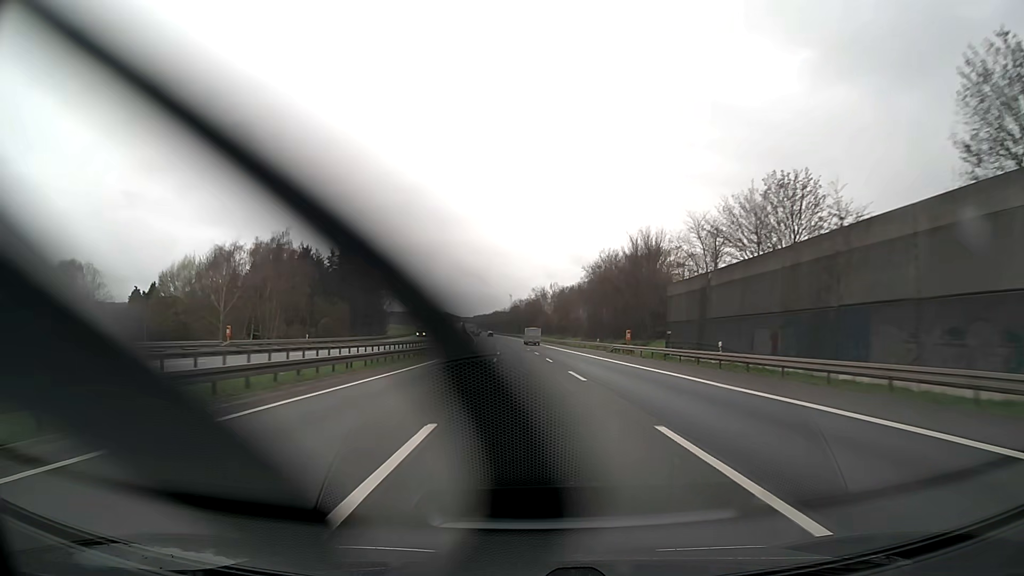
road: motorway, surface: asphalt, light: Day
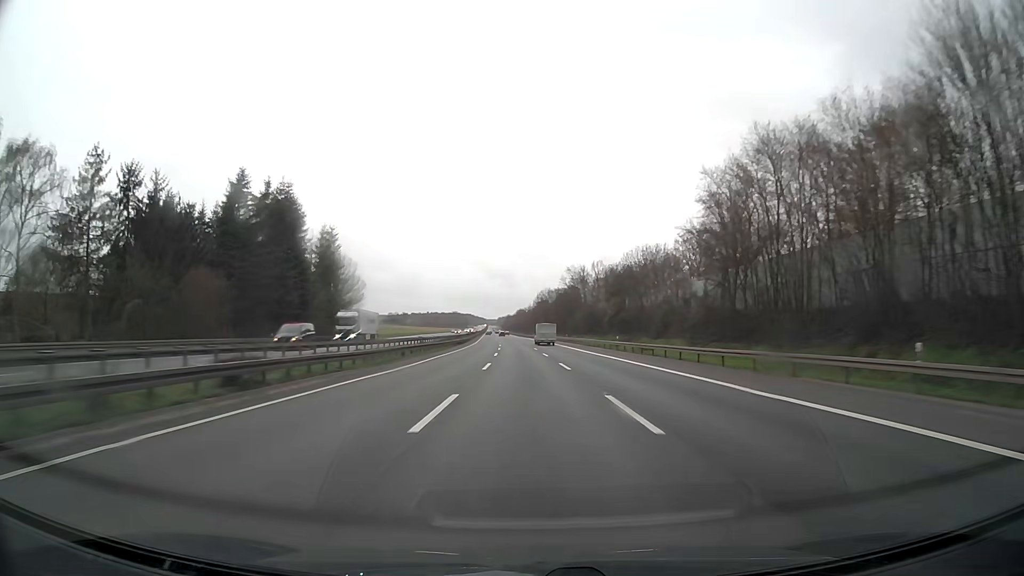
(-1.3, +66.8) m; -2°
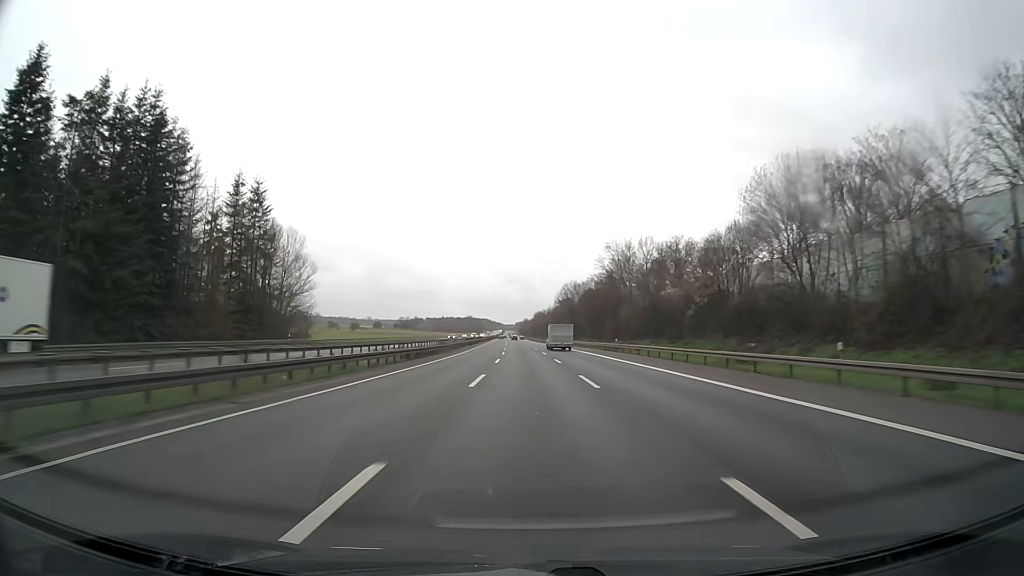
(-0.5, +44.5) m; -1°
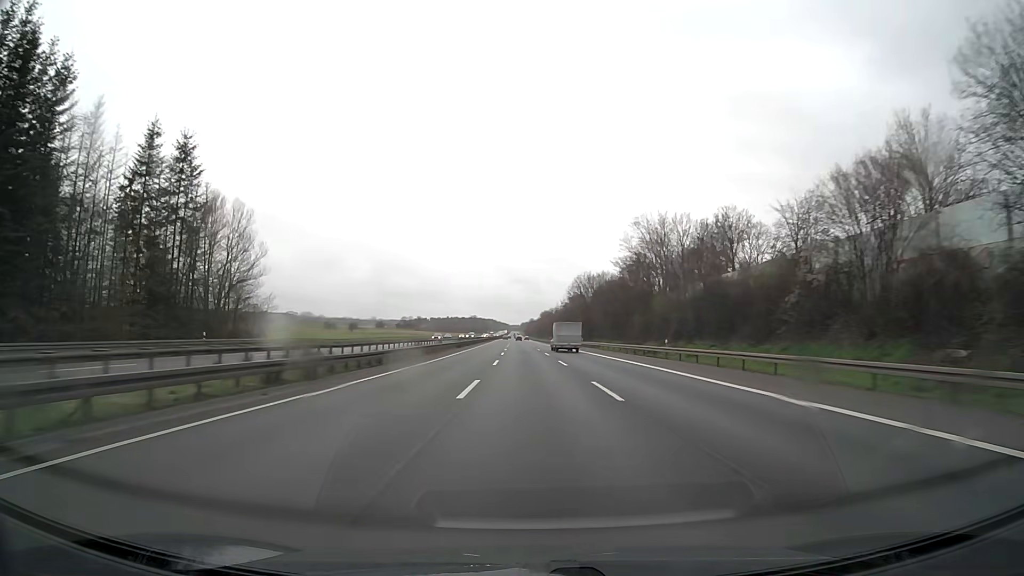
(-0.2, +22.2) m; -1°
(0, +10) (0, +20) (0, +30) (0, +40) (0, +50) (-1, +60) (-1, +70) (-1, +80) (-1, +90) (-1, +100) m
